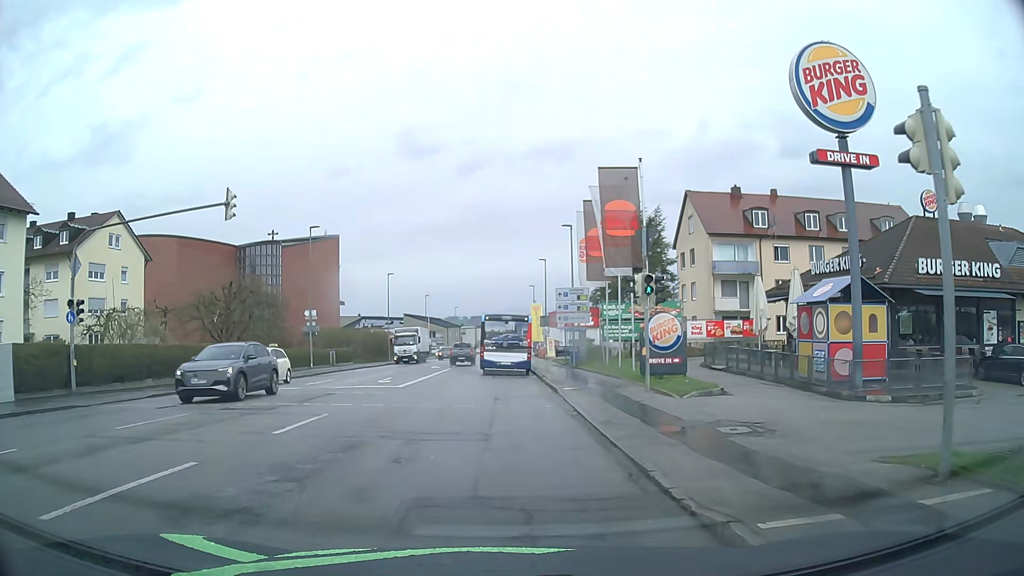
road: tertiary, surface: asphalt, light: Day
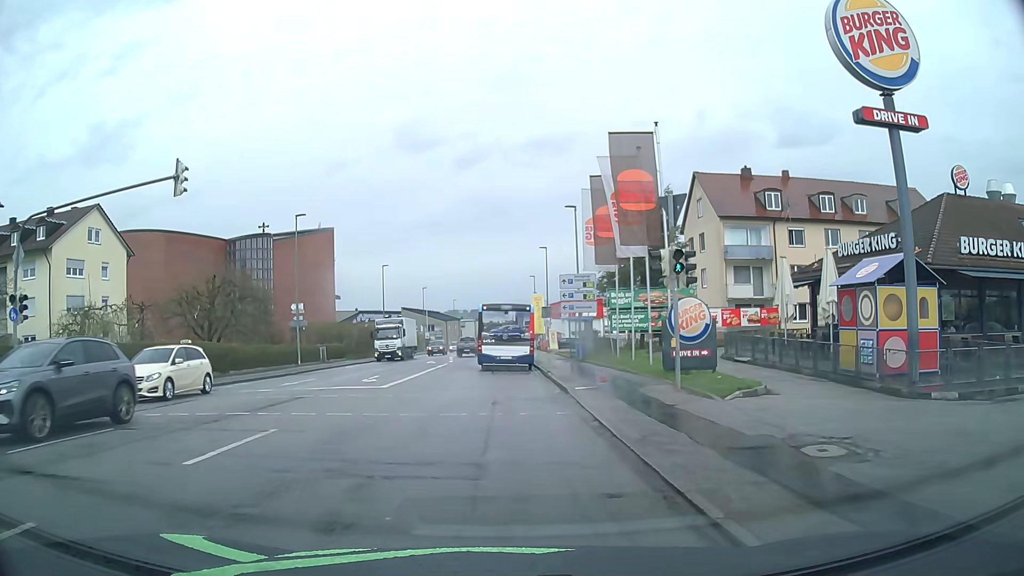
(0.0, +3.2) m; -1°
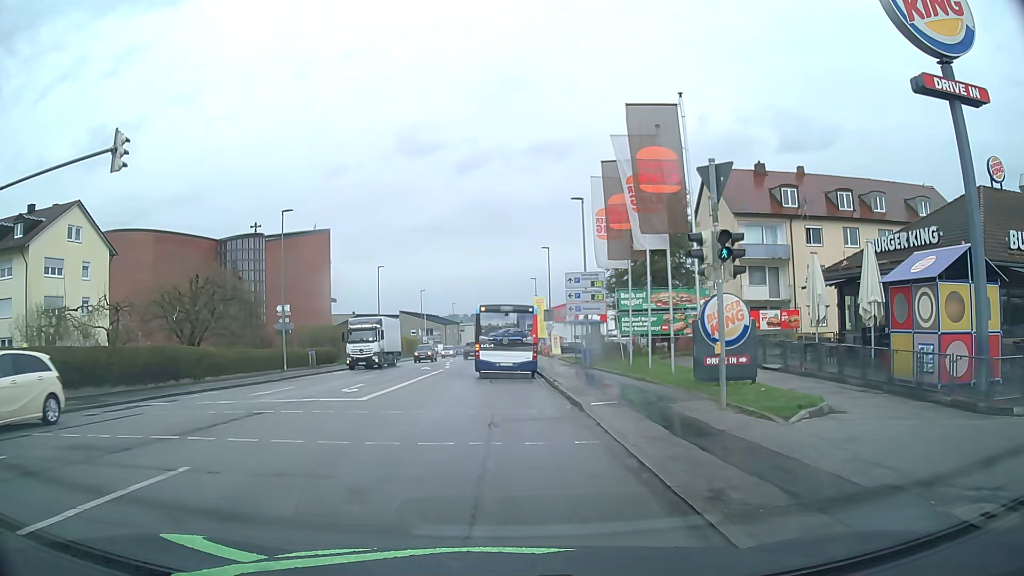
(+0.1, +3.1) m; 0°
(0, +10) (0, +20) (0, +30) (0, +40) (-1, +50) (-1, +60) (-1, +70) (-1, +80) (-1, +90) (-1, +100) m
